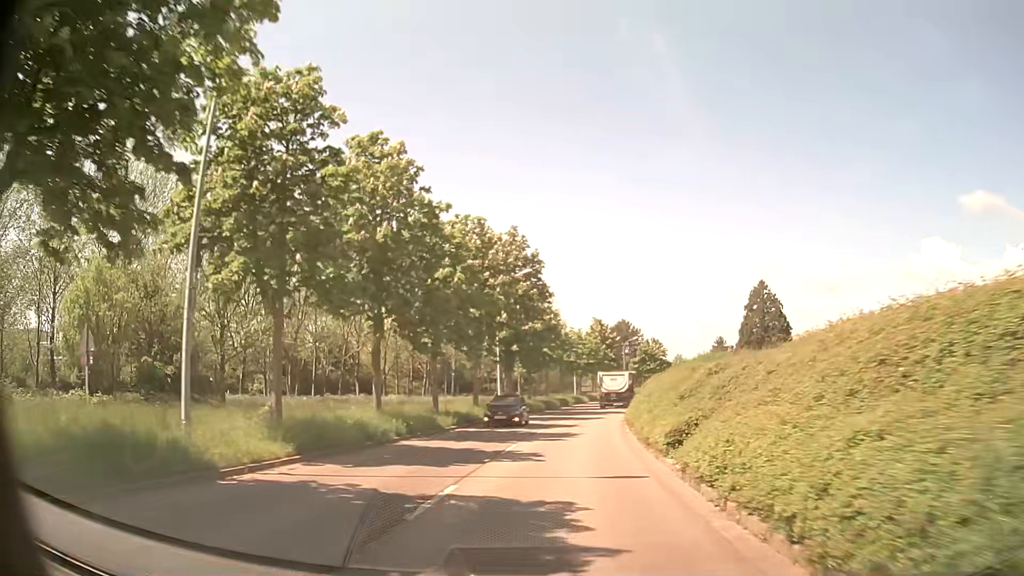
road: tertiary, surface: asphalt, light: Day
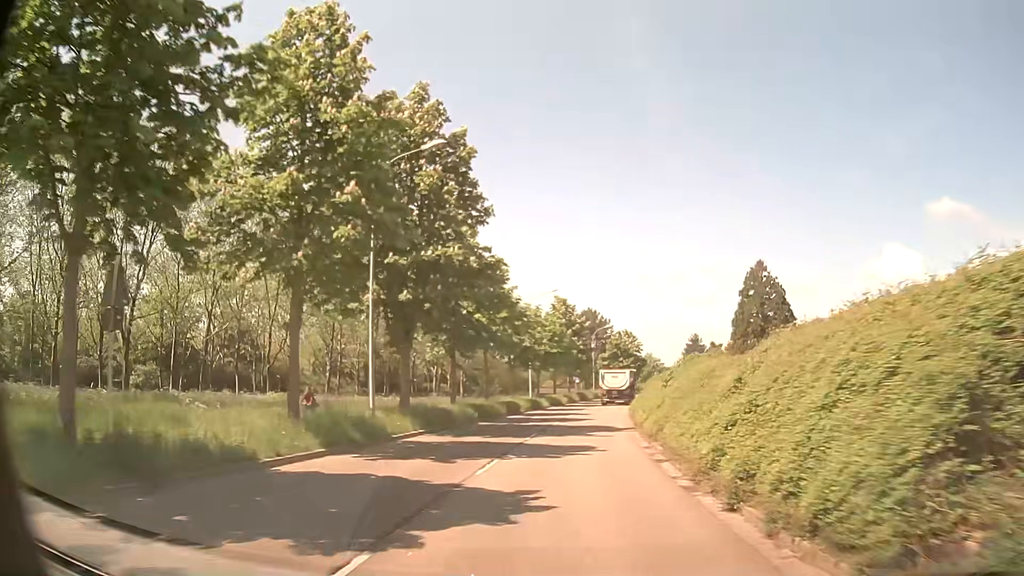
(+0.7, +22.6) m; +4°
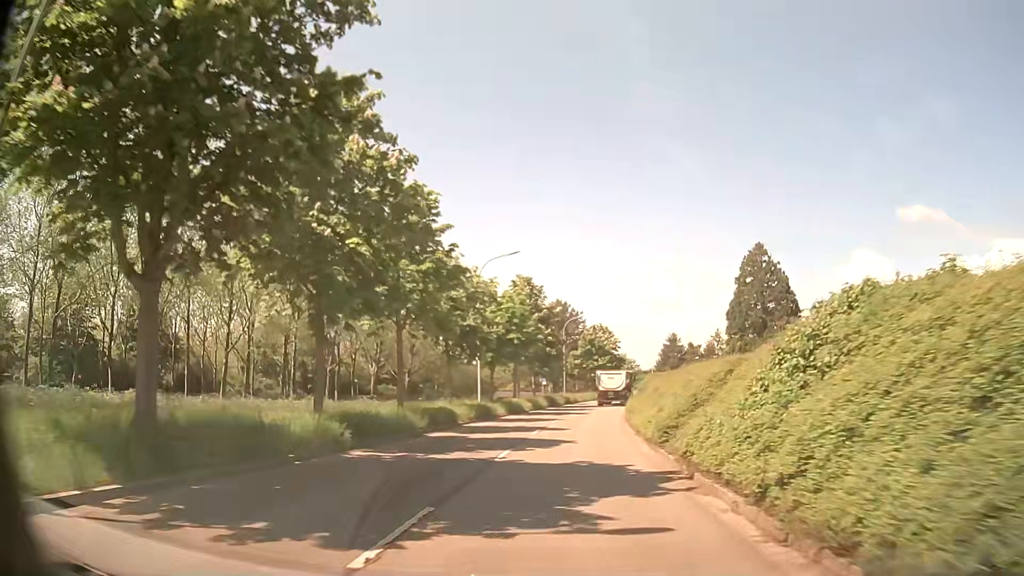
(+0.4, +15.3) m; +3°
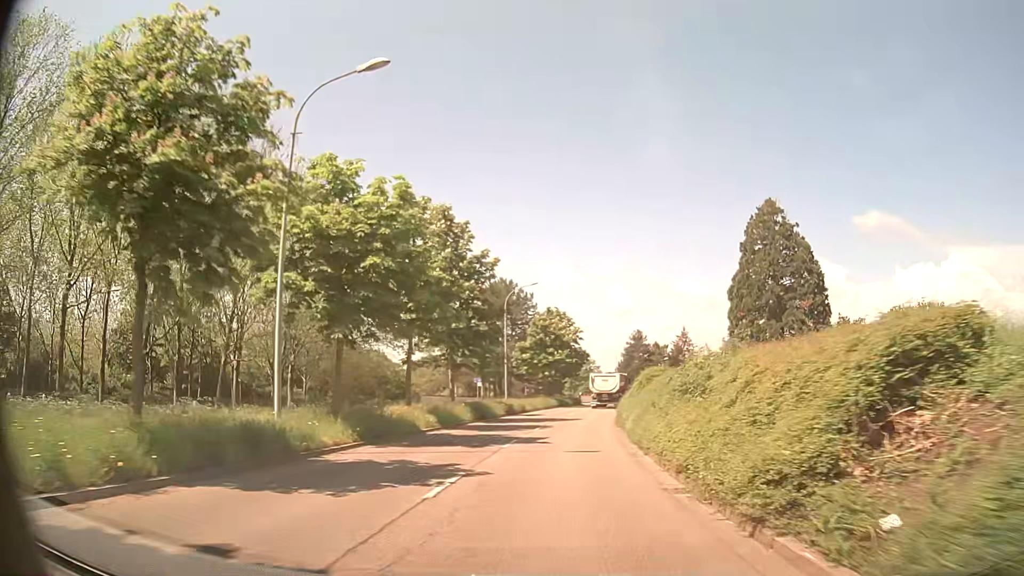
(+0.6, +23.1) m; +4°
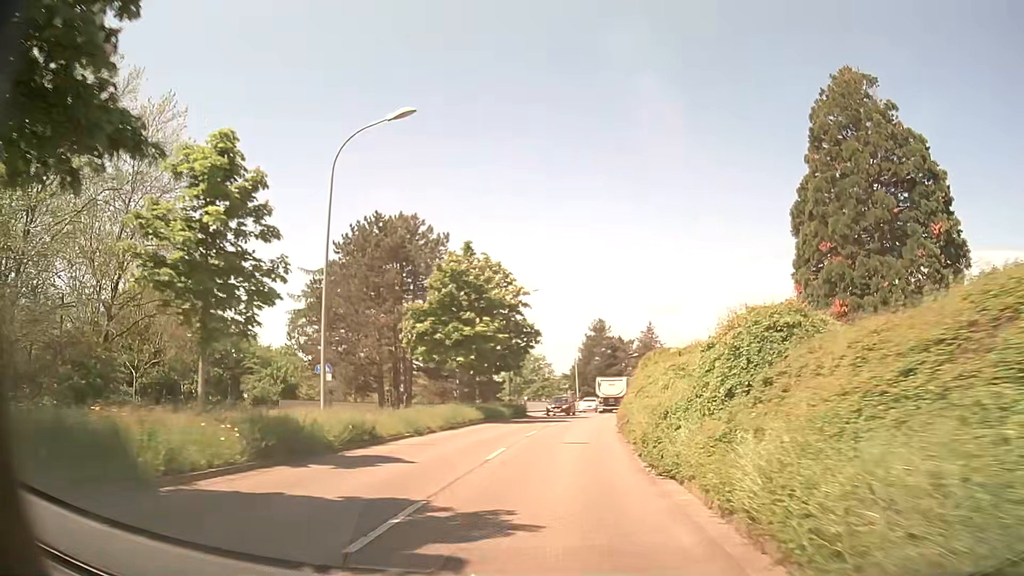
(+1.3, +29.9) m; +5°
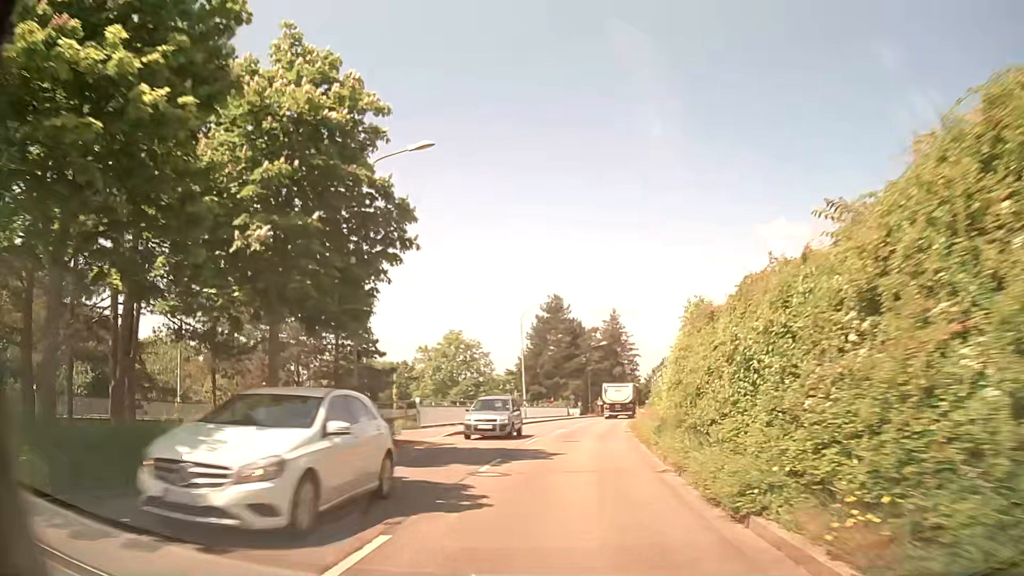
(+1.0, +28.8) m; +4°
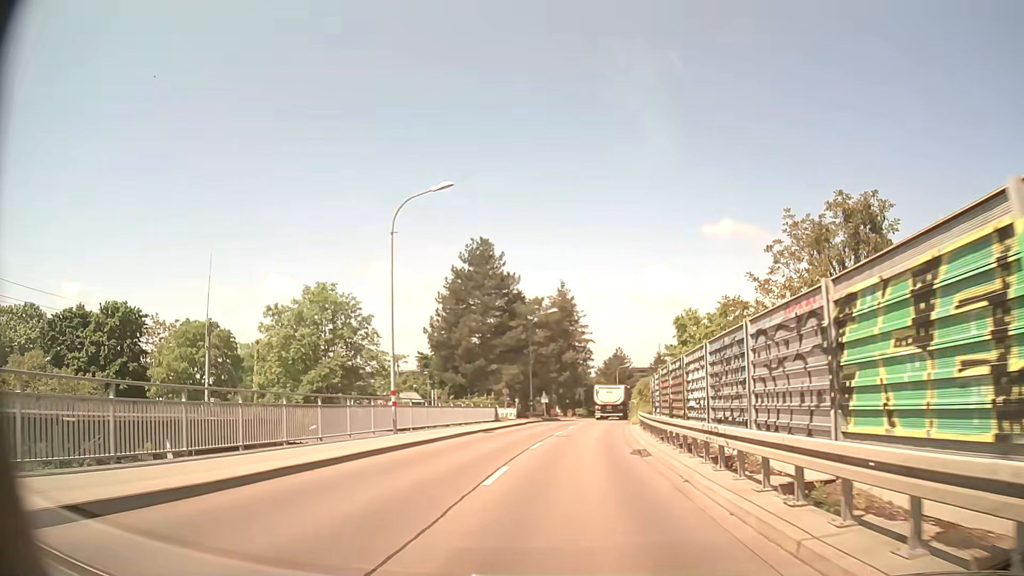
(+1.4, +28.3) m; +6°
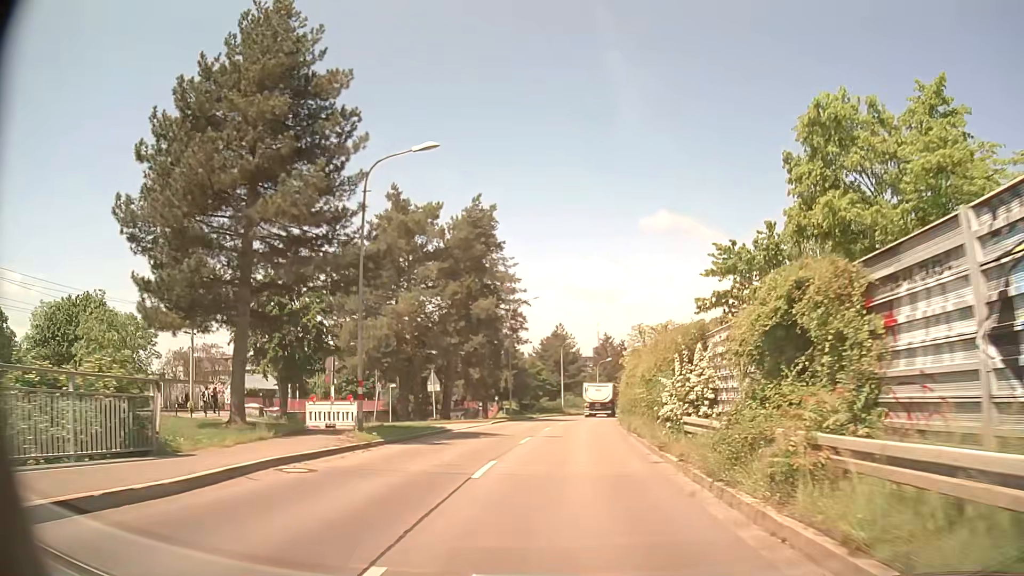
(+1.7, +35.5) m; +6°
(0, +10) (0, +20) (+1, +30) (+2, +40) (+3, +50) (+4, +60) (+5, +70) (+6, +80) (+8, +90) (+10, +99) m
